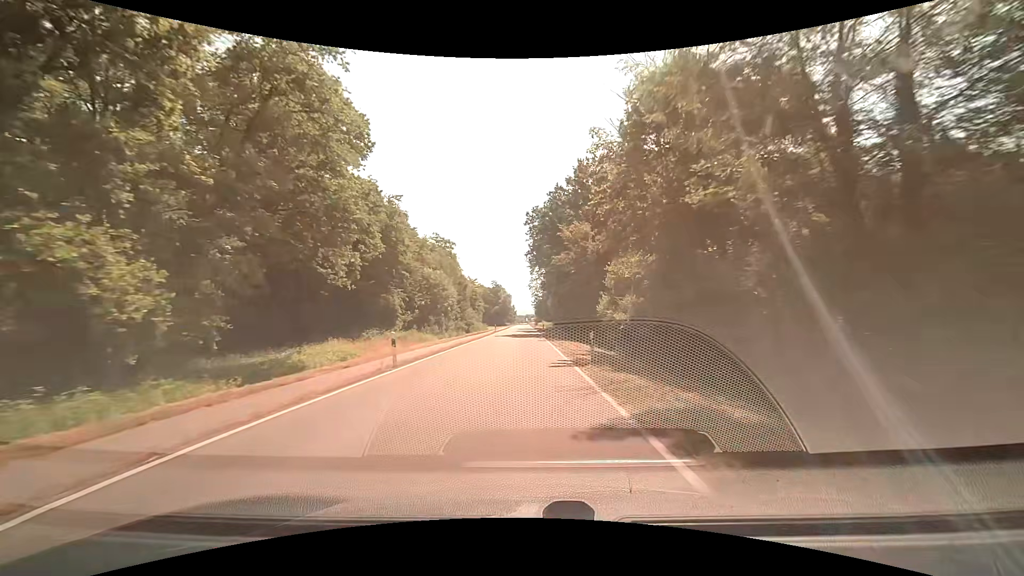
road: tertiary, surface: asphalt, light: Day
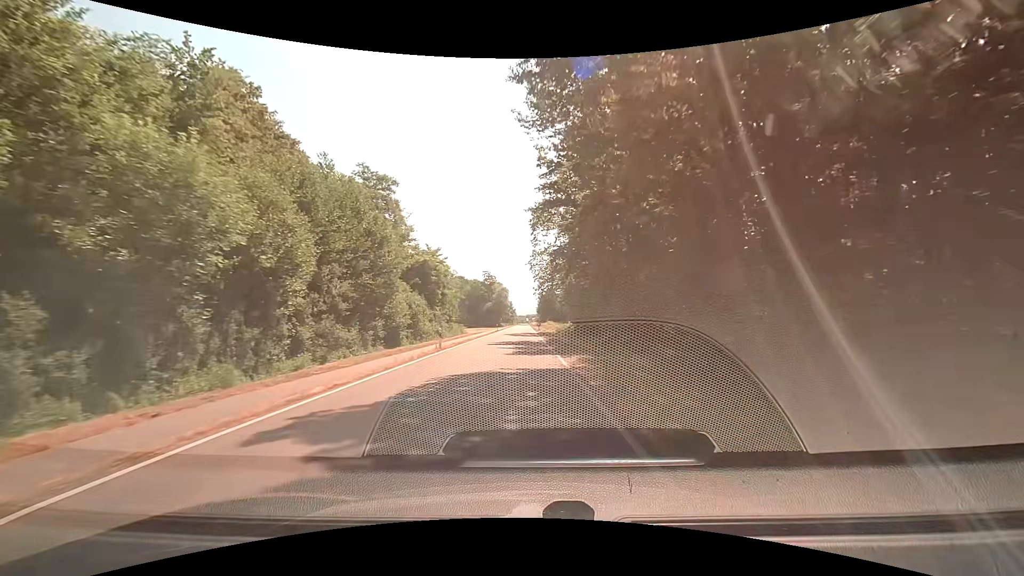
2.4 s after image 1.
(+0.2, +42.1) m; -1°
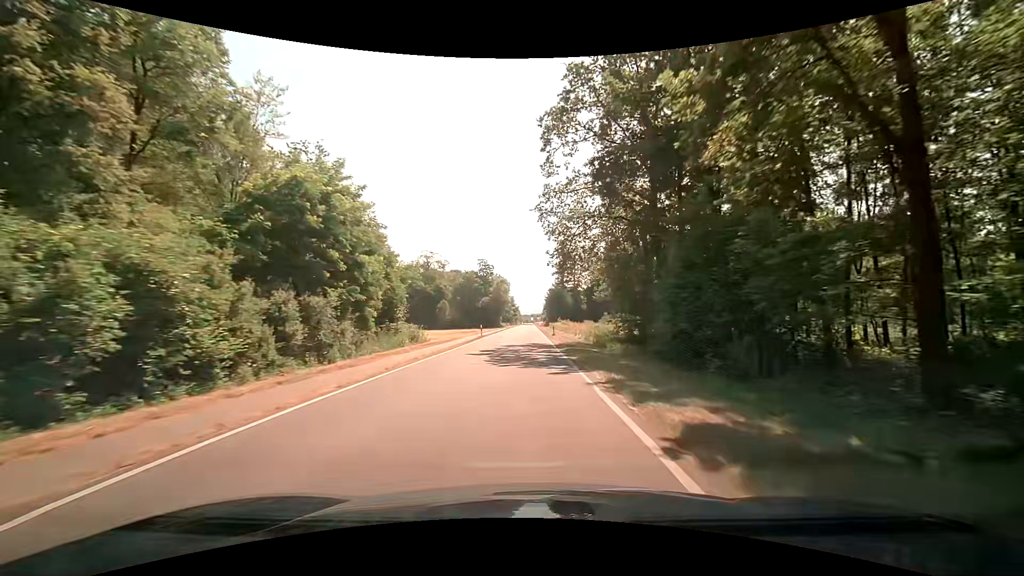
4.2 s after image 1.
(+0.4, +32.4) m; 0°
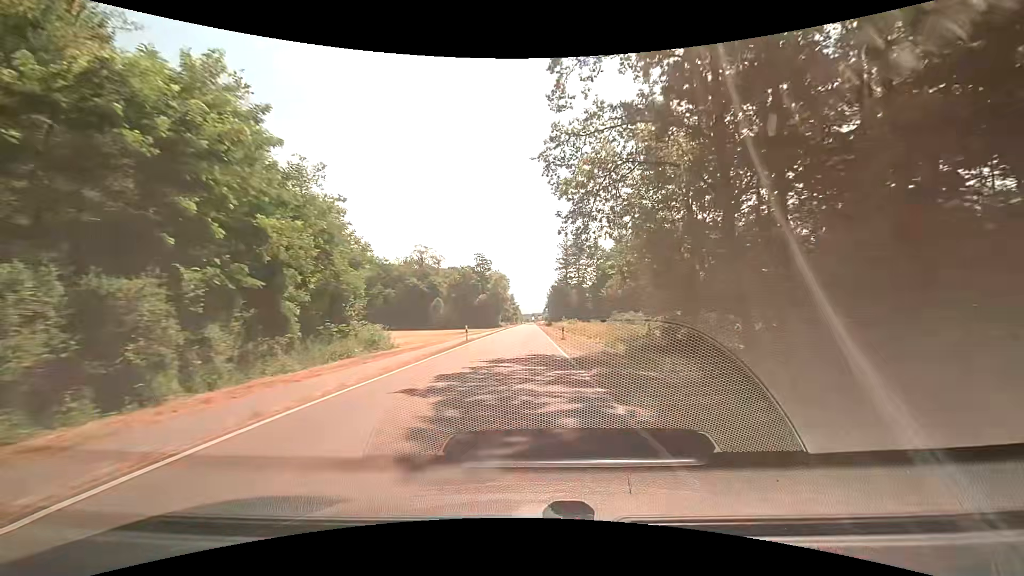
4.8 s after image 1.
(0.0, +11.0) m; -1°
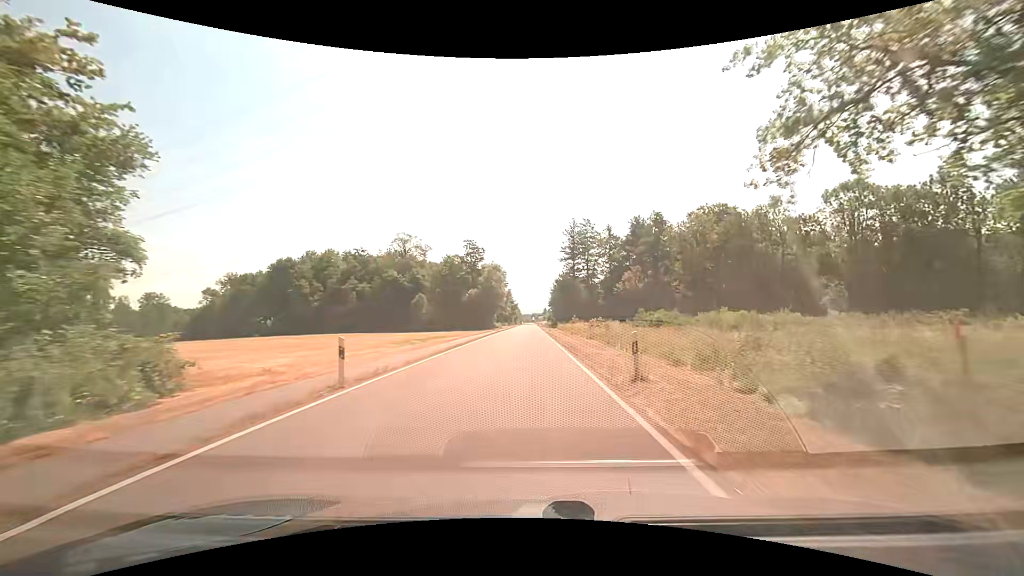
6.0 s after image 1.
(+0.3, +22.0) m; +1°
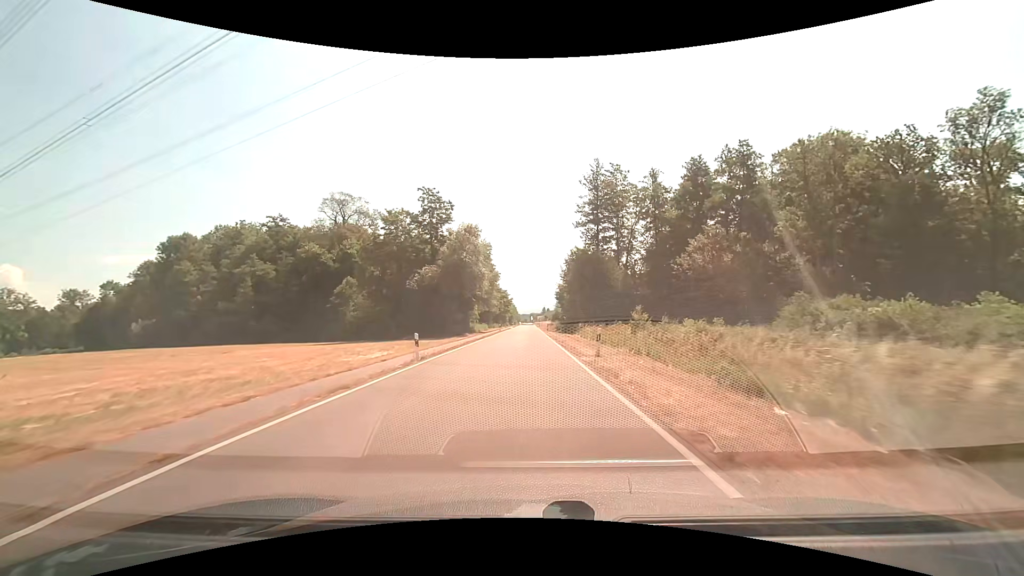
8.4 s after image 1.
(-0.1, +44.1) m; 0°
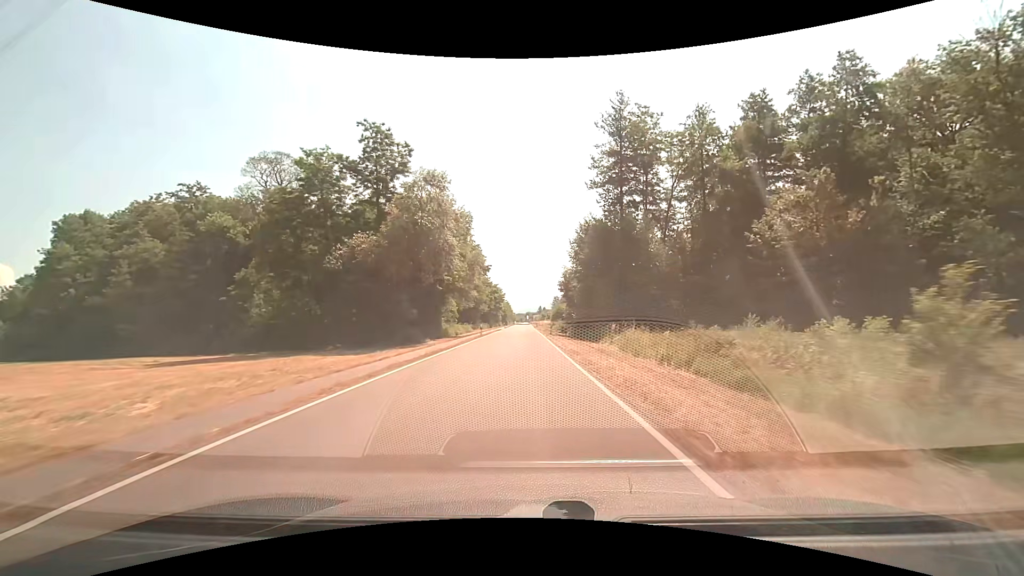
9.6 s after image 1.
(0.0, +22.1) m; 0°
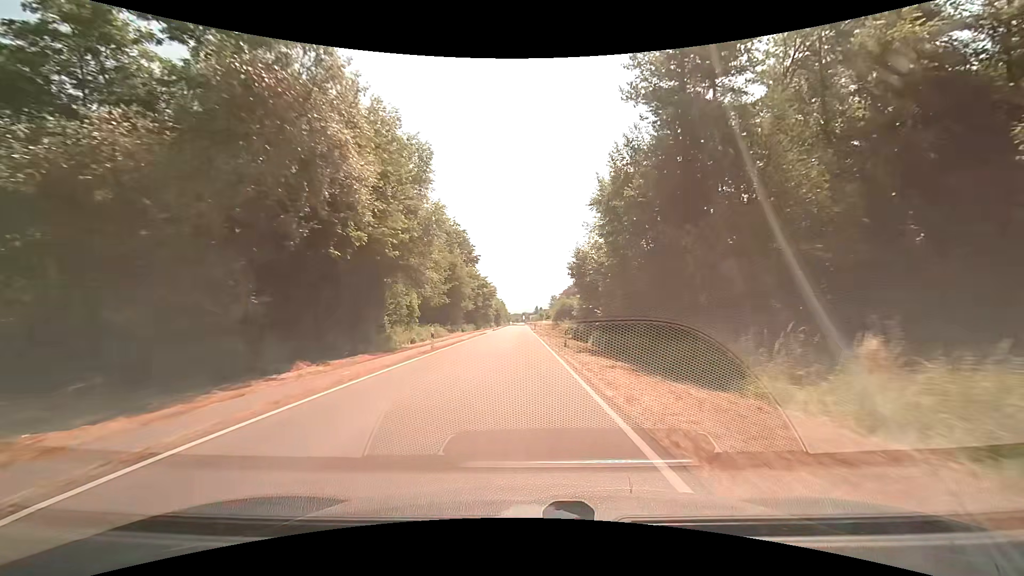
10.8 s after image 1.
(+0.1, +22.3) m; 0°
(0, +10) (0, +20) (0, +30) (0, +40) (0, +50) (-1, +60) (-1, +70) (-1, +80) (-1, +90) (-1, +100) m
